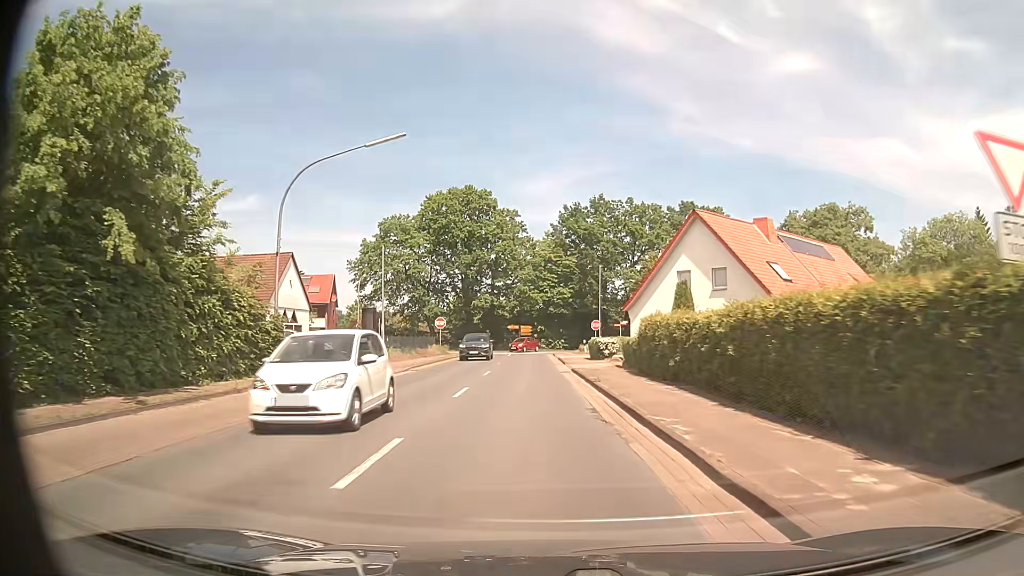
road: secondary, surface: asphalt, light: Day
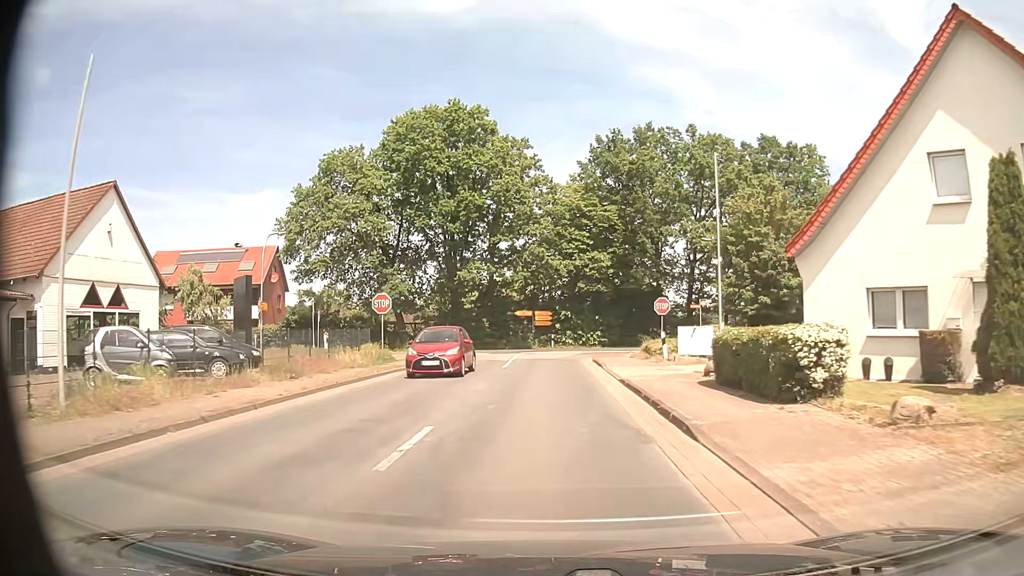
(-0.2, +26.4) m; -1°
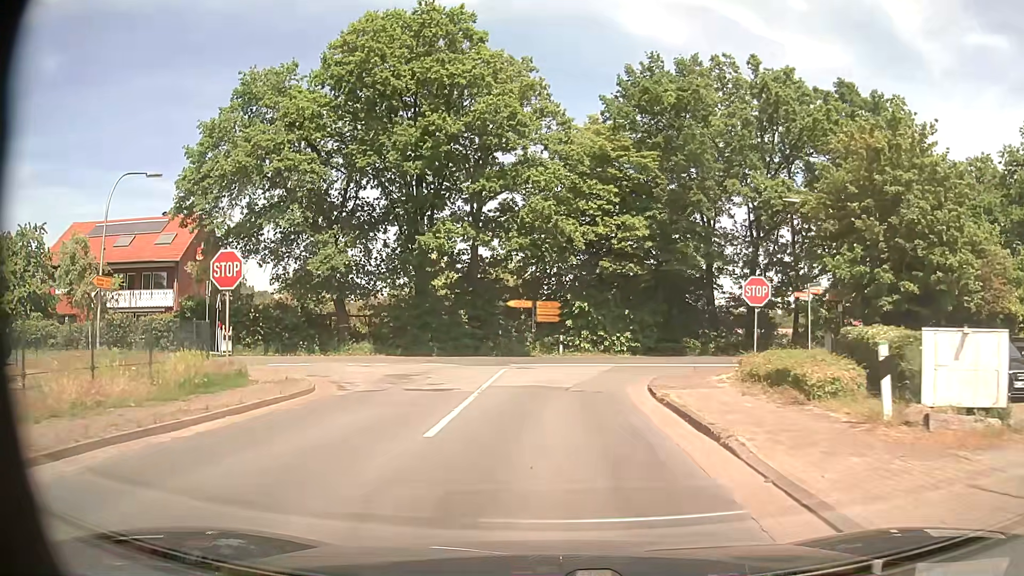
(-0.1, +15.9) m; -1°
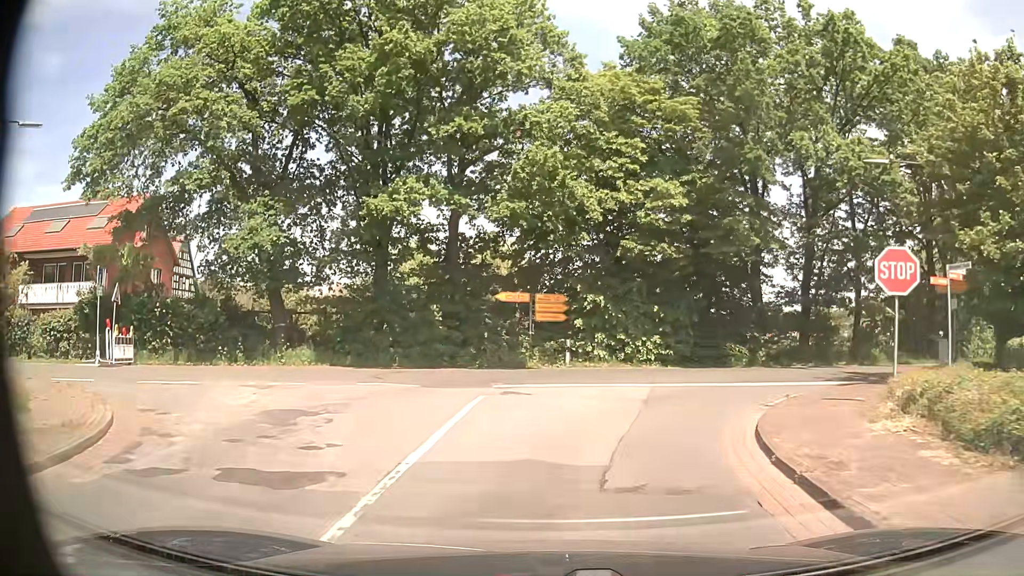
(0.0, +8.8) m; 0°
